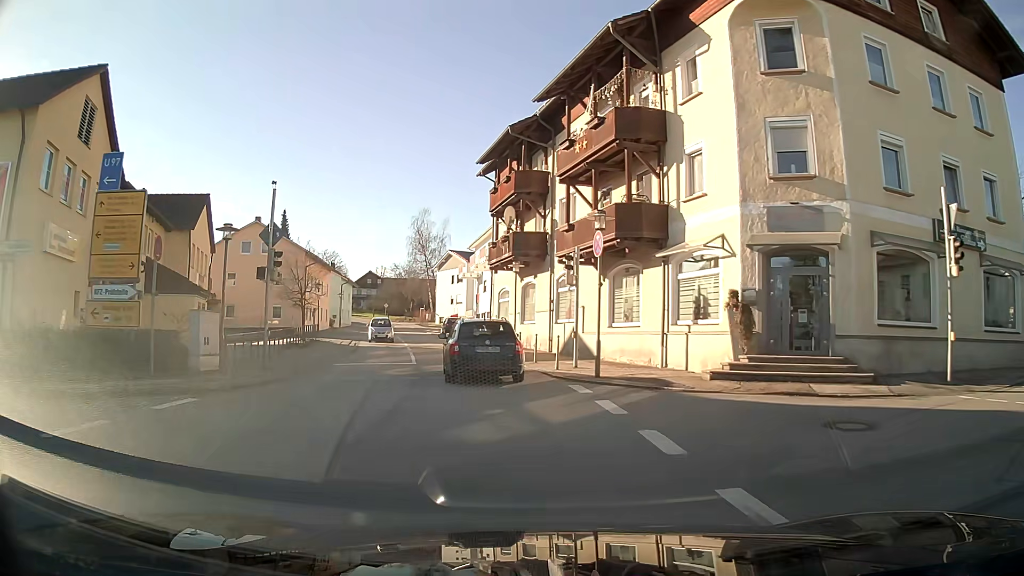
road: secondary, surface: asphalt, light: Day
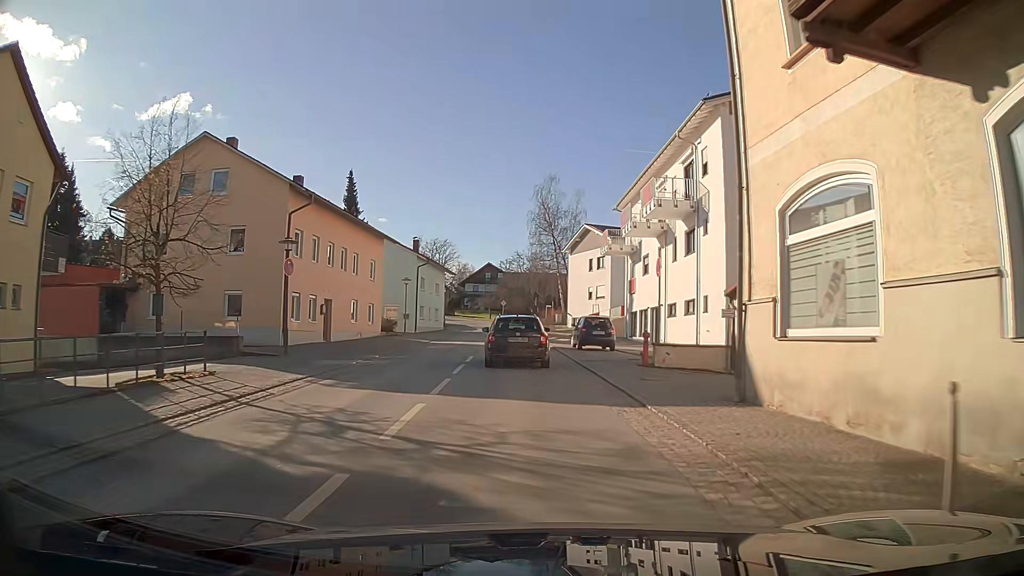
(-3.1, +28.8) m; -11°
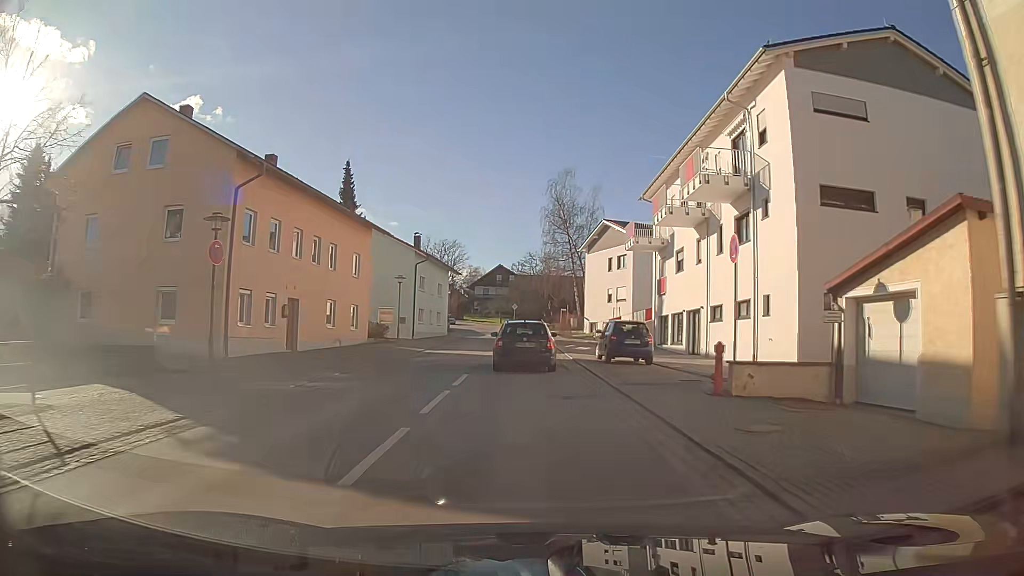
(-0.1, +6.4) m; -1°
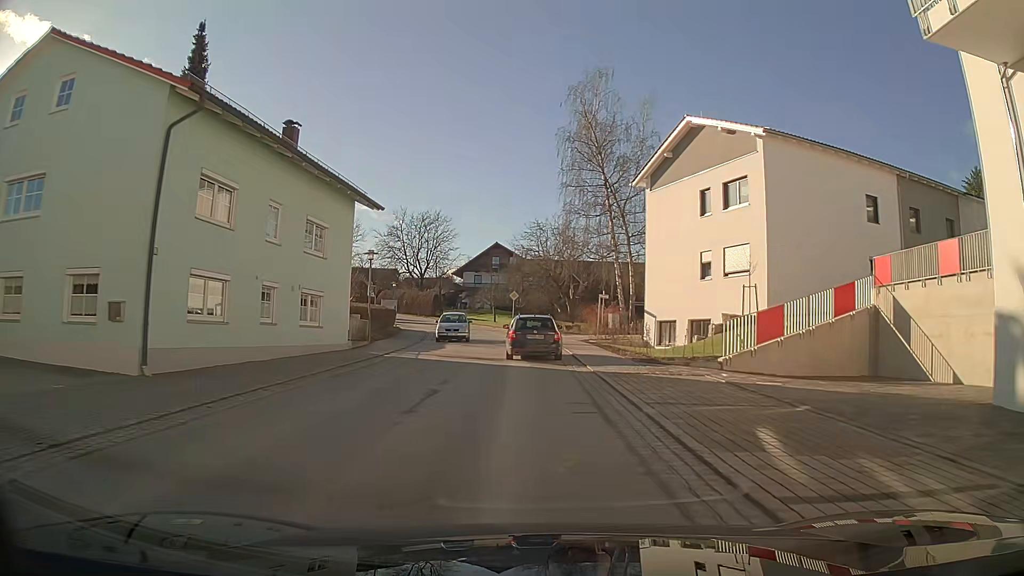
(-0.2, +33.3) m; -1°
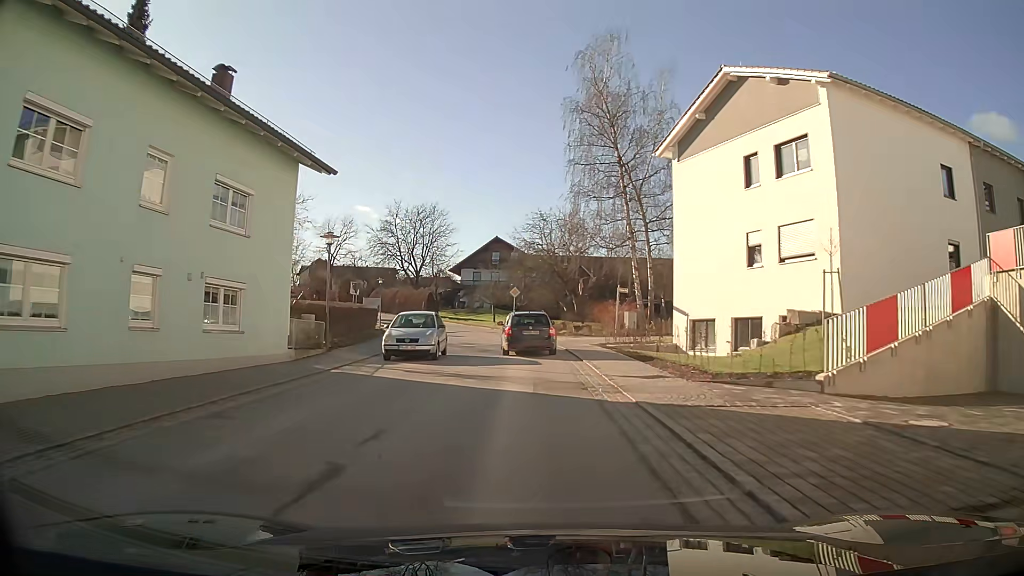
(0.0, +6.6) m; 0°
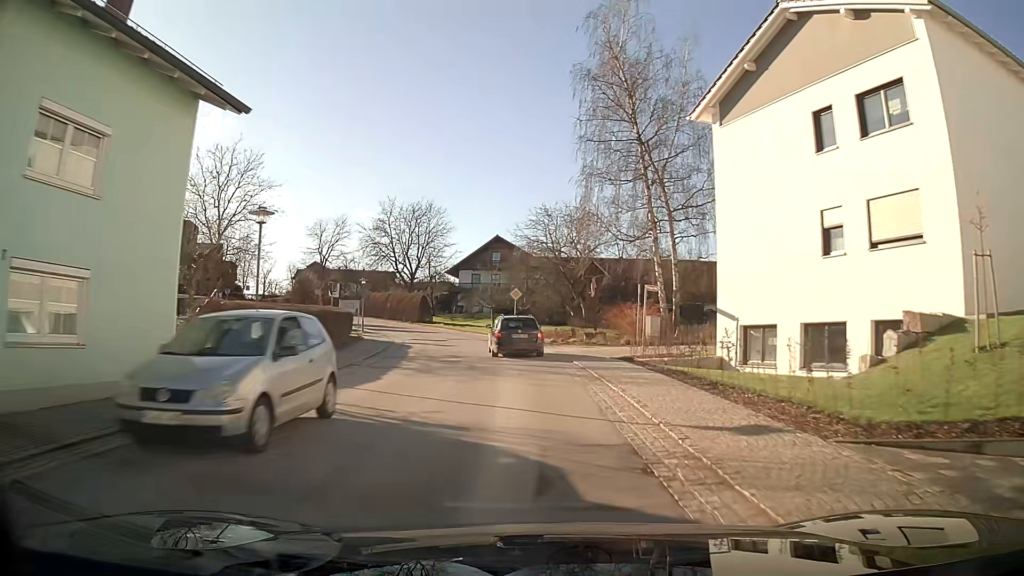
(0.0, +6.5) m; 0°
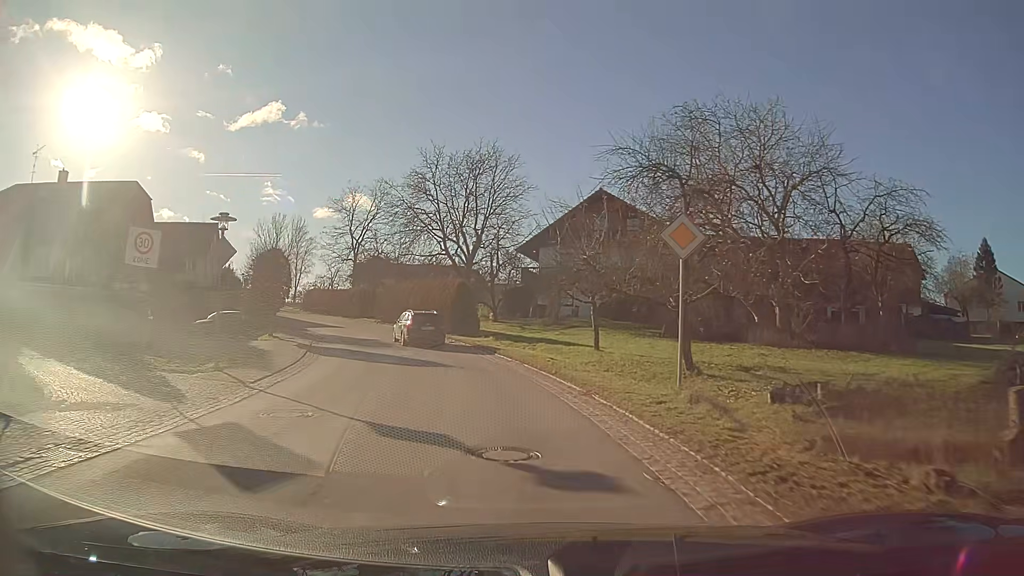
(-2.1, +31.9) m; -10°
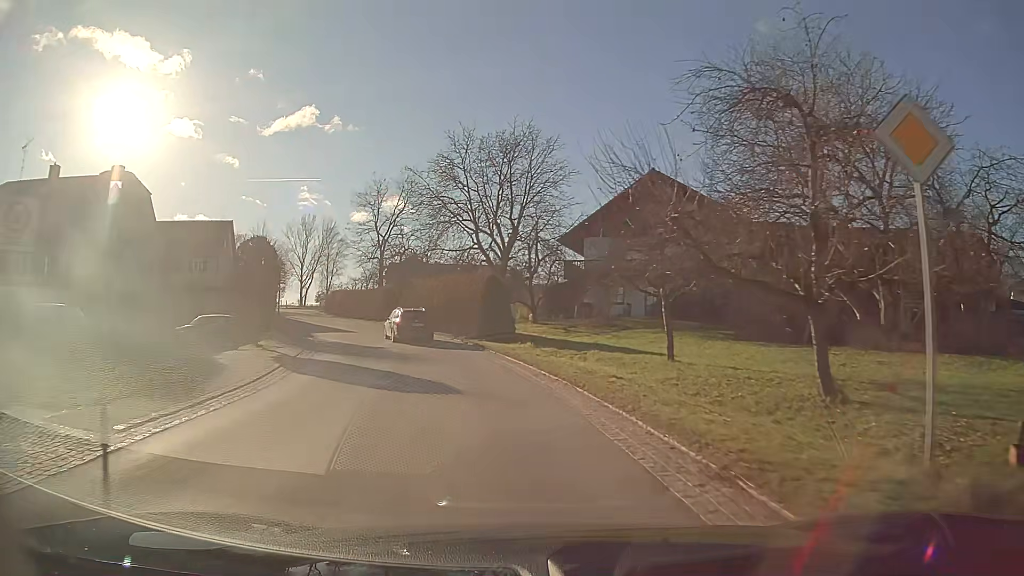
(-0.2, +6.5) m; -4°
